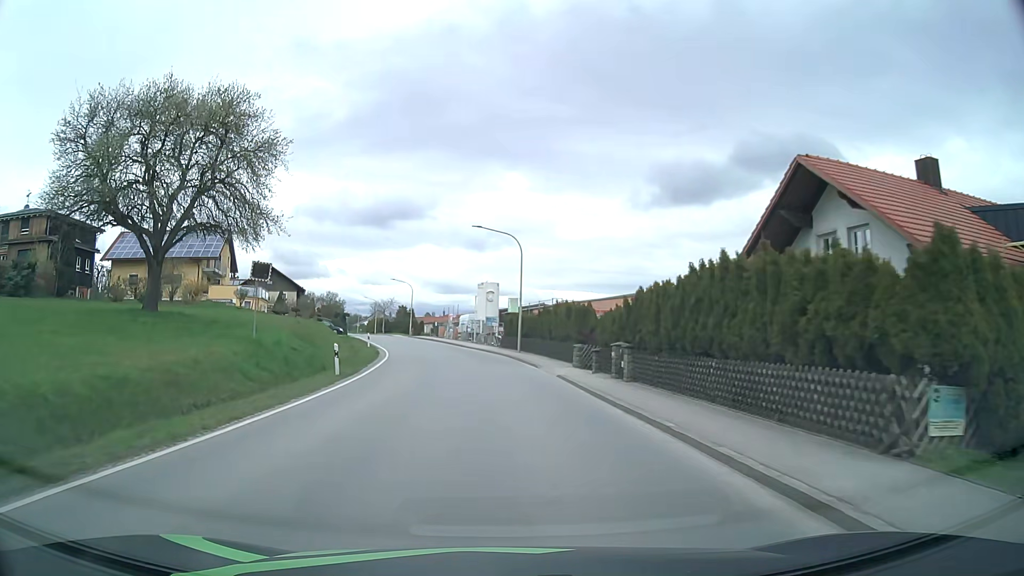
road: secondary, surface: asphalt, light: Day
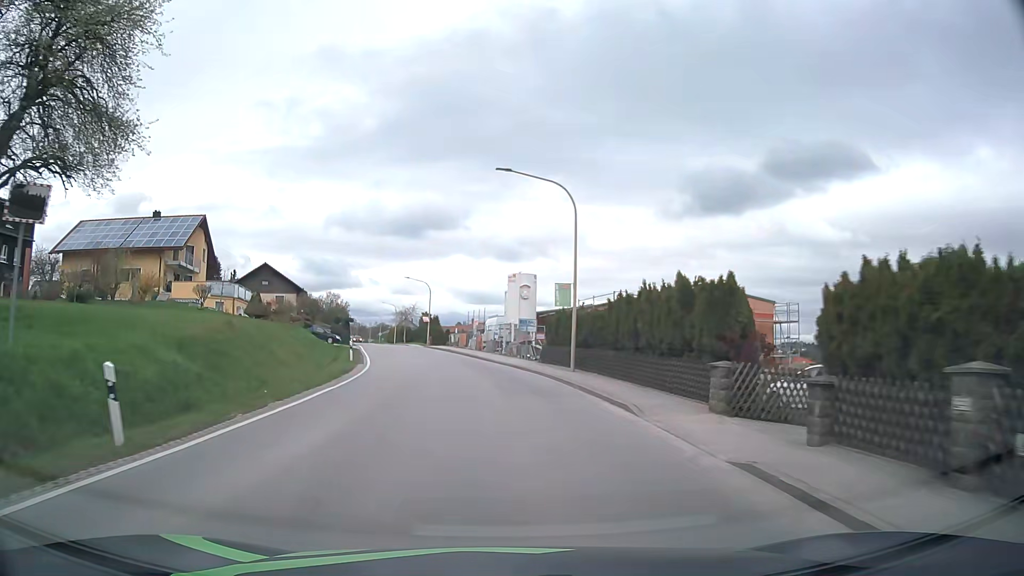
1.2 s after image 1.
(-0.4, +15.2) m; -3°
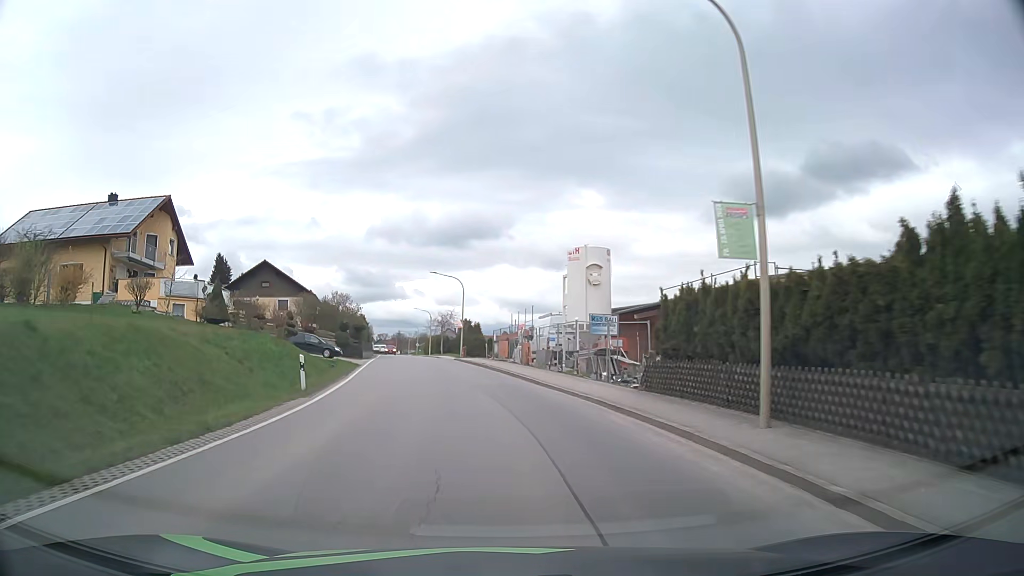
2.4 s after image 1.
(-0.5, +15.2) m; -4°
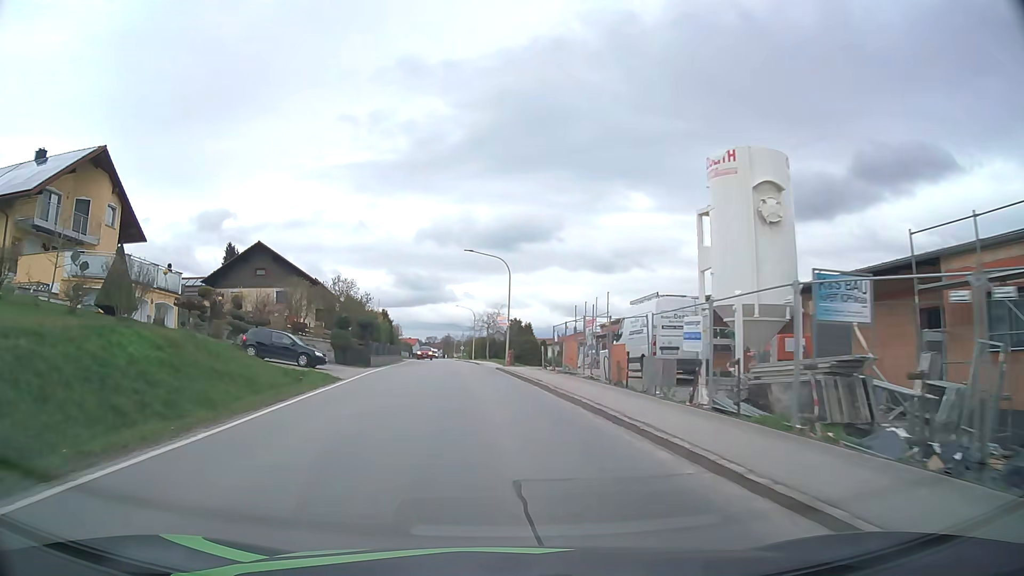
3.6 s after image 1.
(-0.6, +15.3) m; -4°
